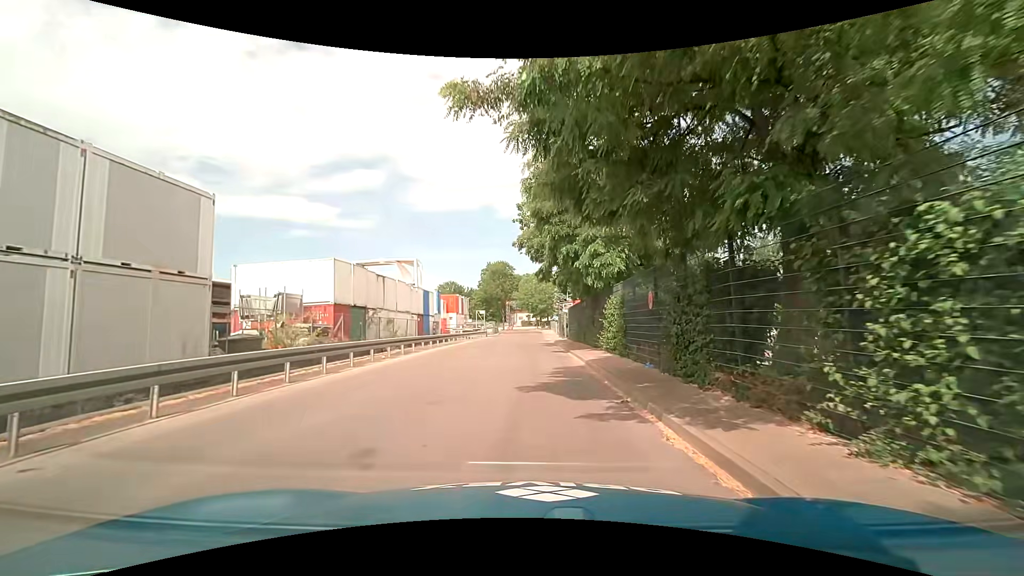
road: residential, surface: asphalt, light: Day
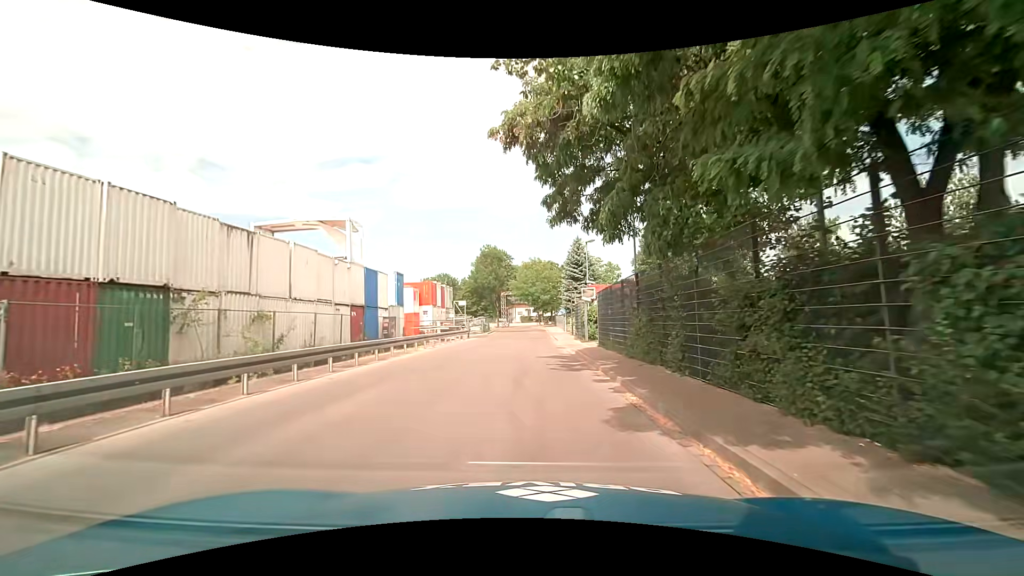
(-0.1, +18.1) m; -1°
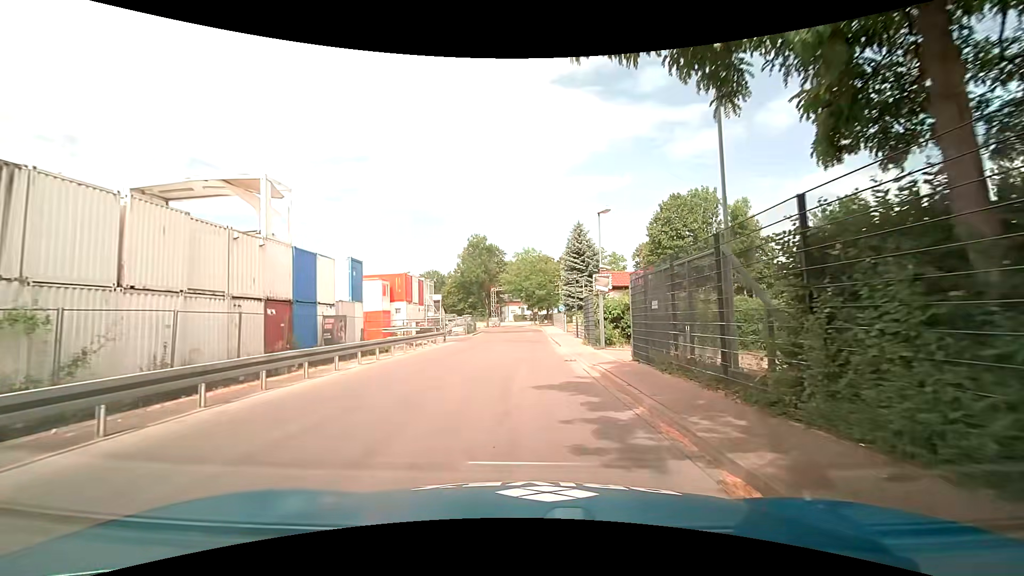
(+0.1, +9.0) m; +1°
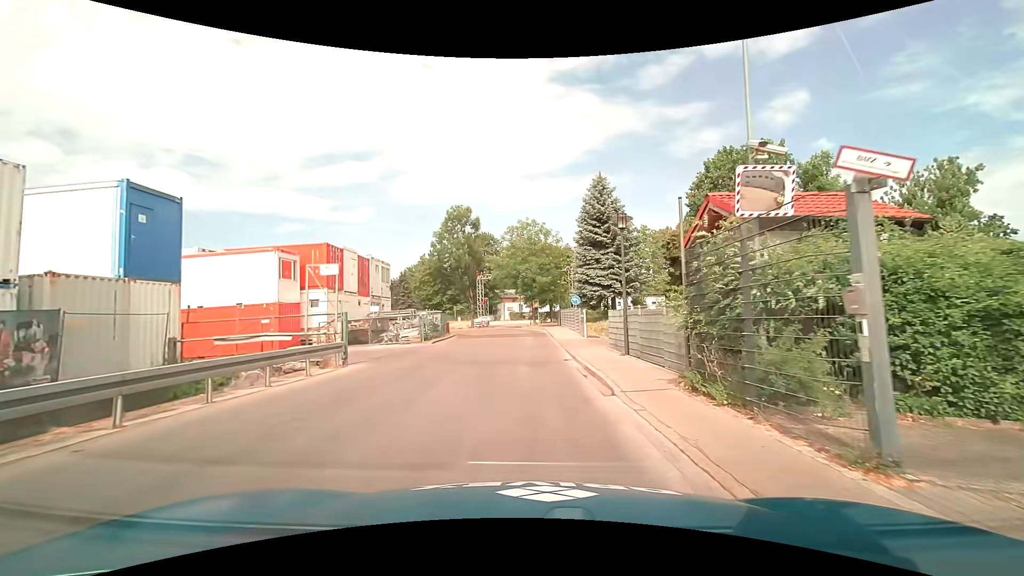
(+0.1, +17.5) m; 0°
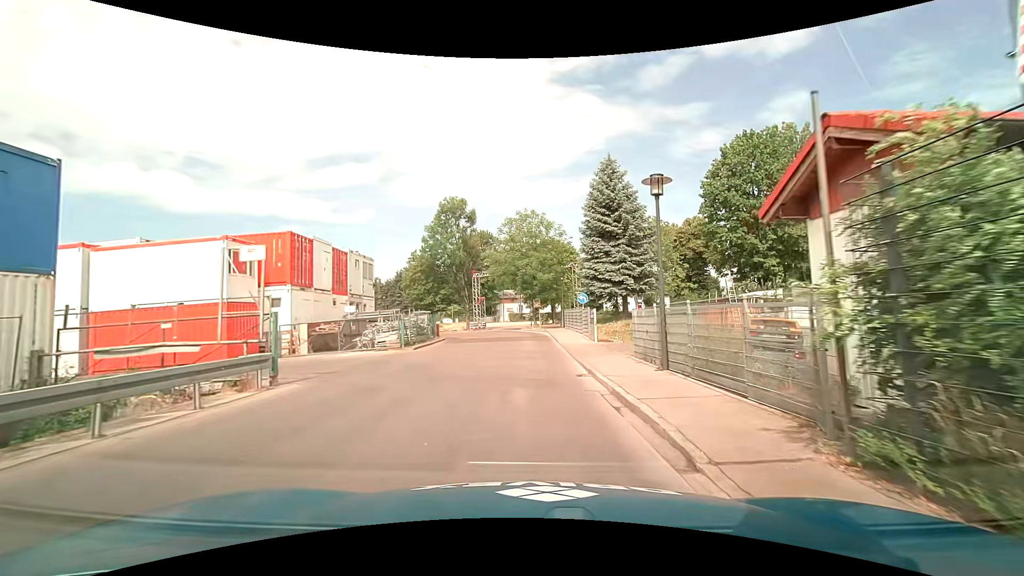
(0.0, +4.4) m; 0°
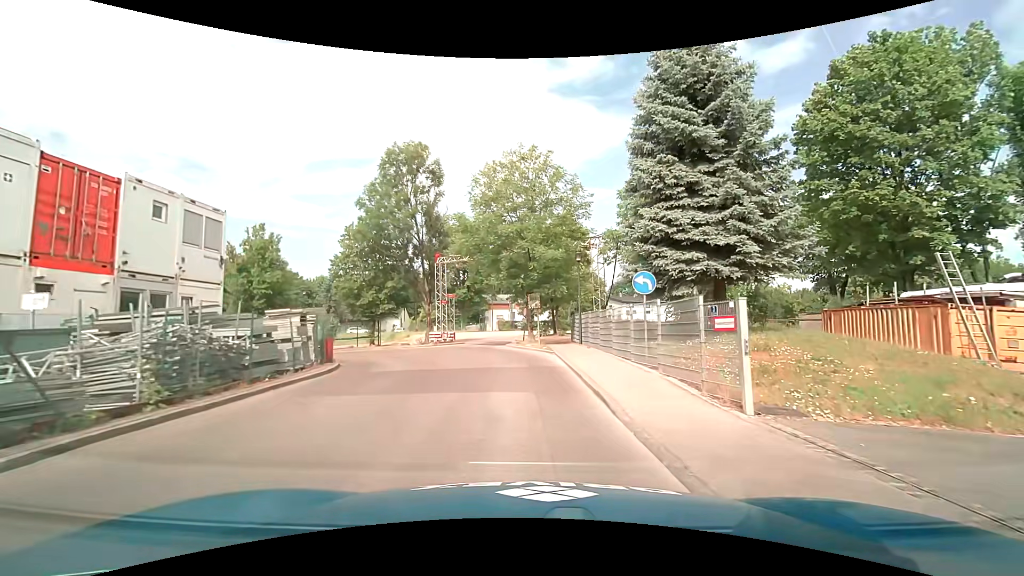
(+0.1, +17.3) m; 0°
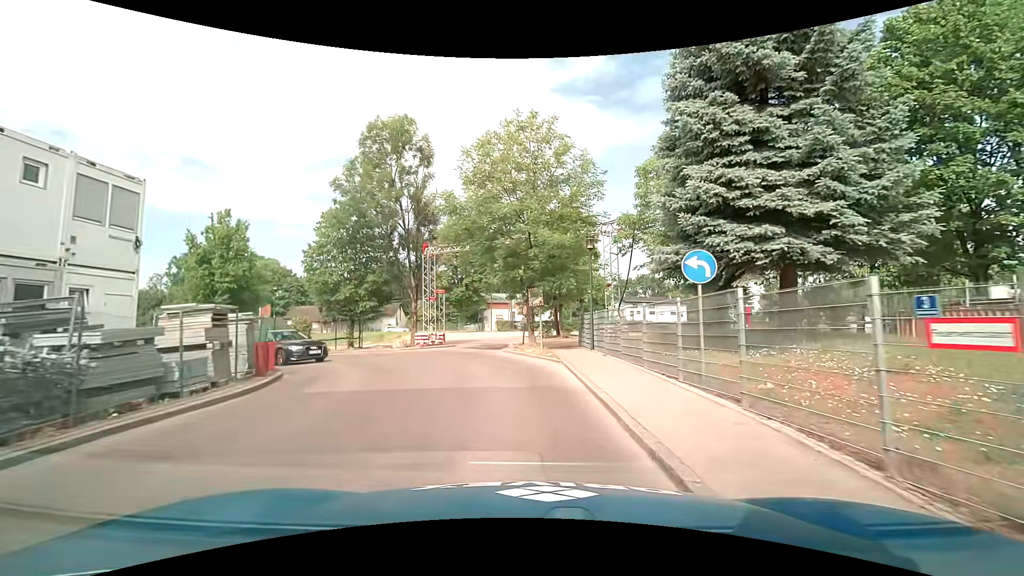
(+0.1, +4.1) m; +1°
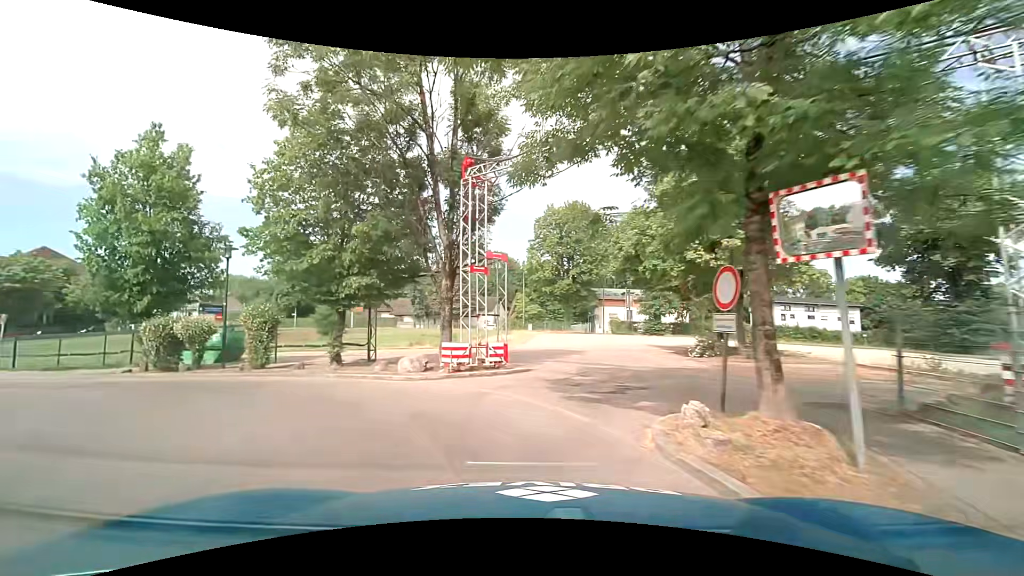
(-0.7, +15.5) m; -11°
